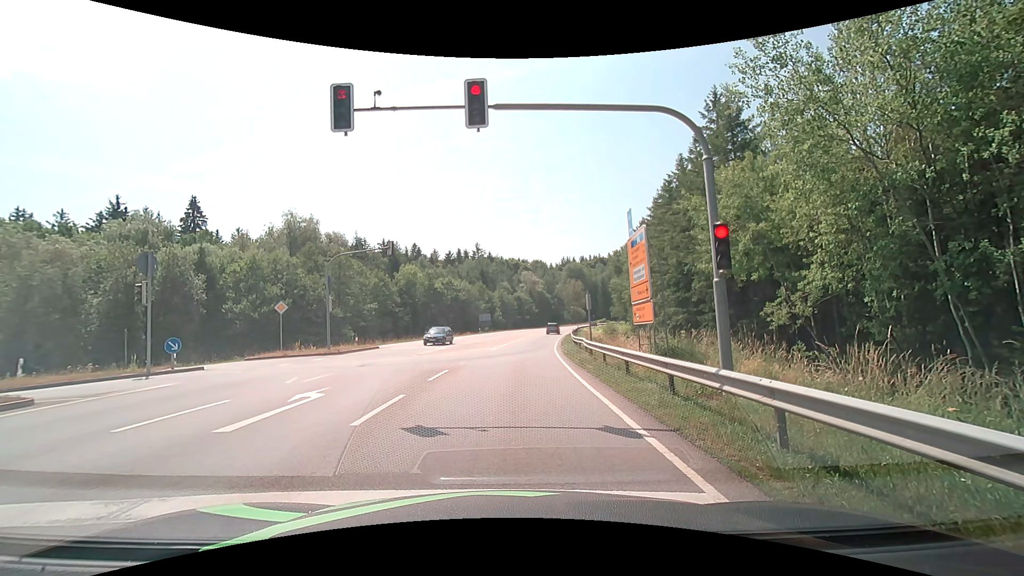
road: secondary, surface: asphalt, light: Day
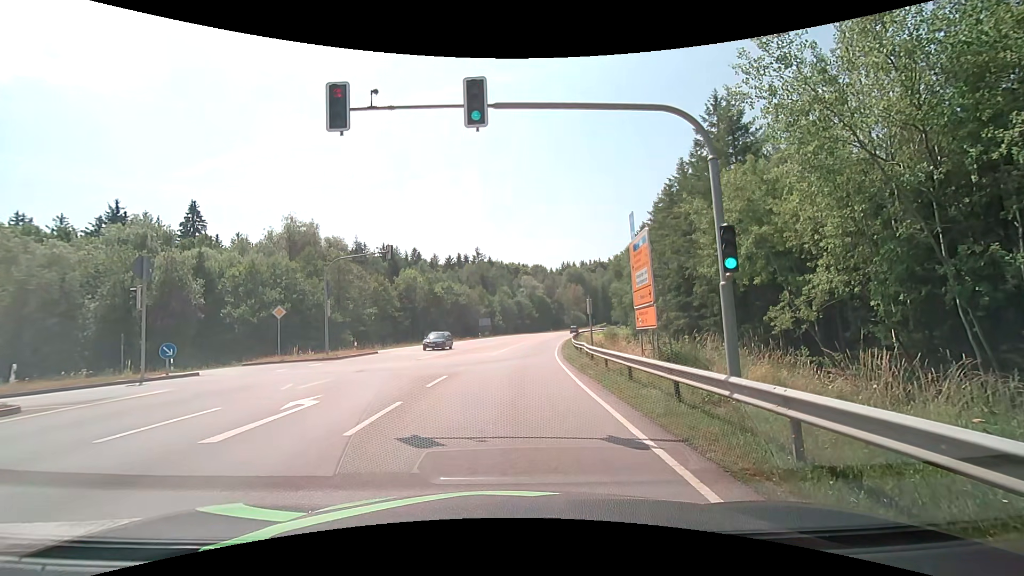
(0.0, +0.4) m; 0°
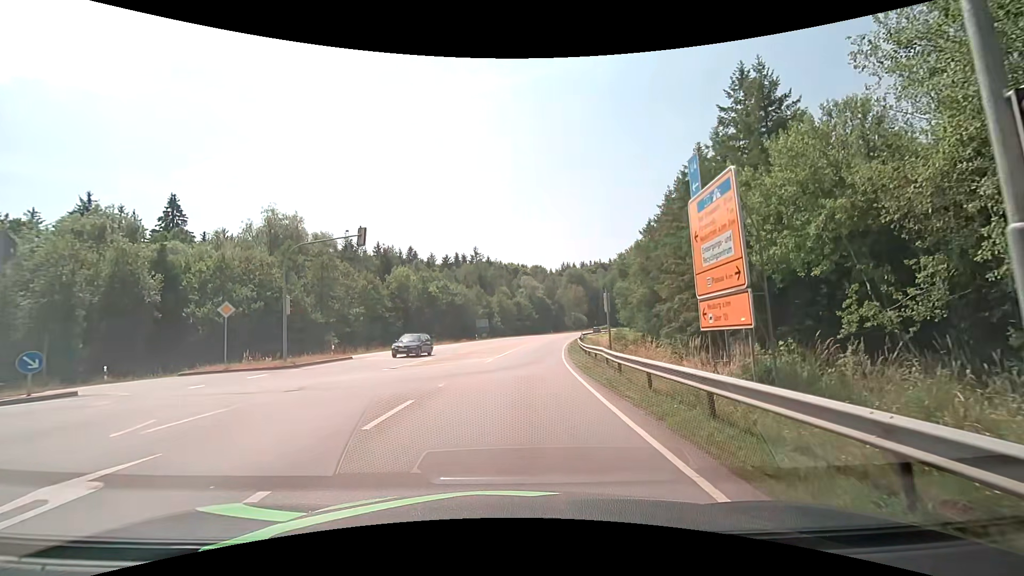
(-0.1, +5.9) m; 0°
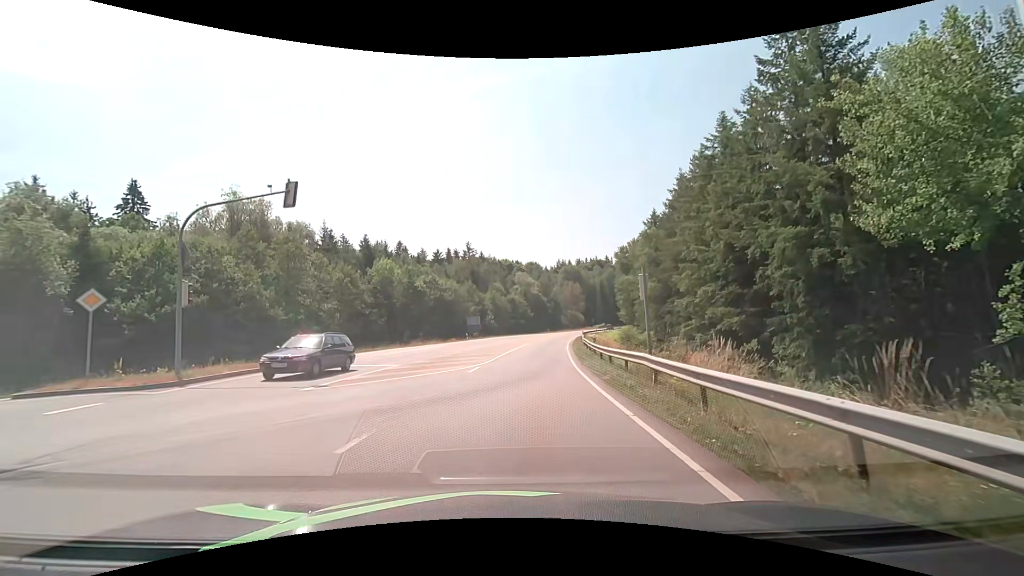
(-0.1, +7.6) m; 0°
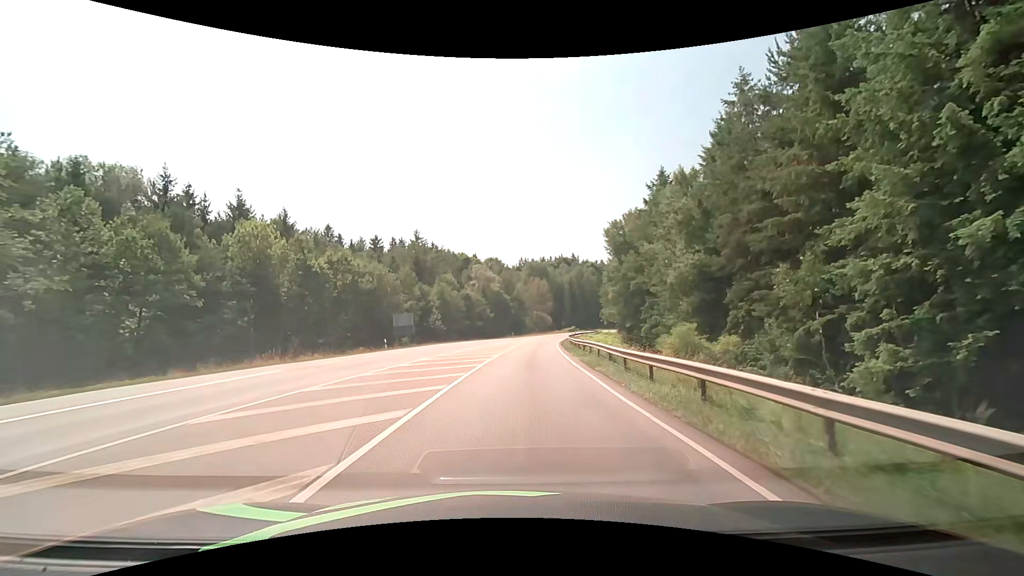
(+0.8, +27.9) m; +4°
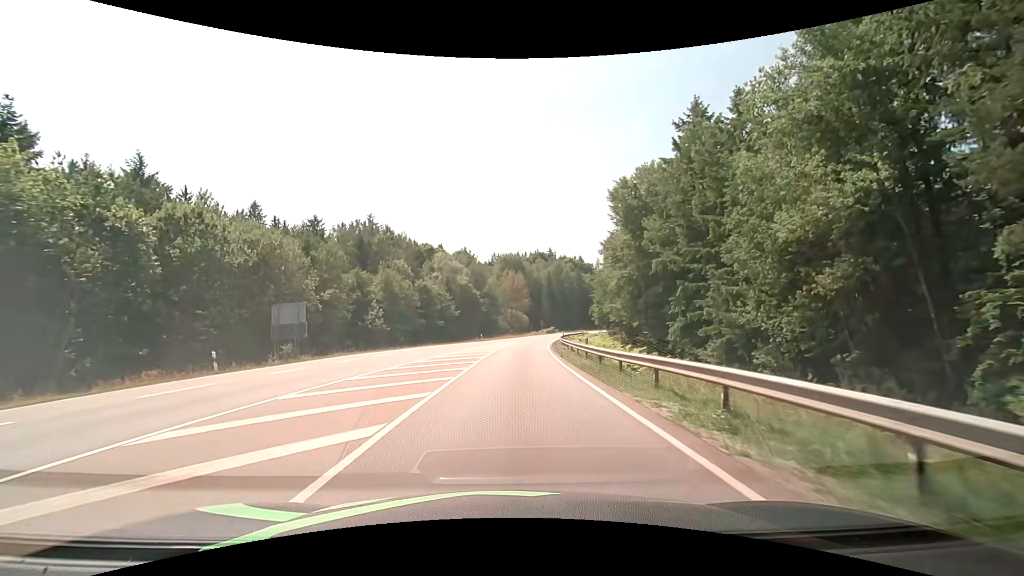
(+0.7, +21.8) m; +3°
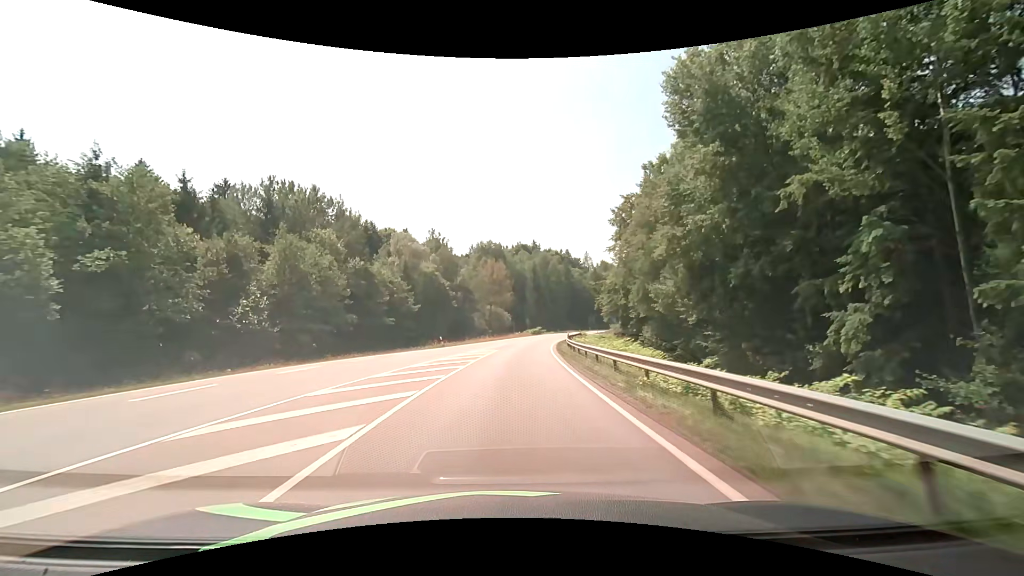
(+0.5, +25.1) m; +2°
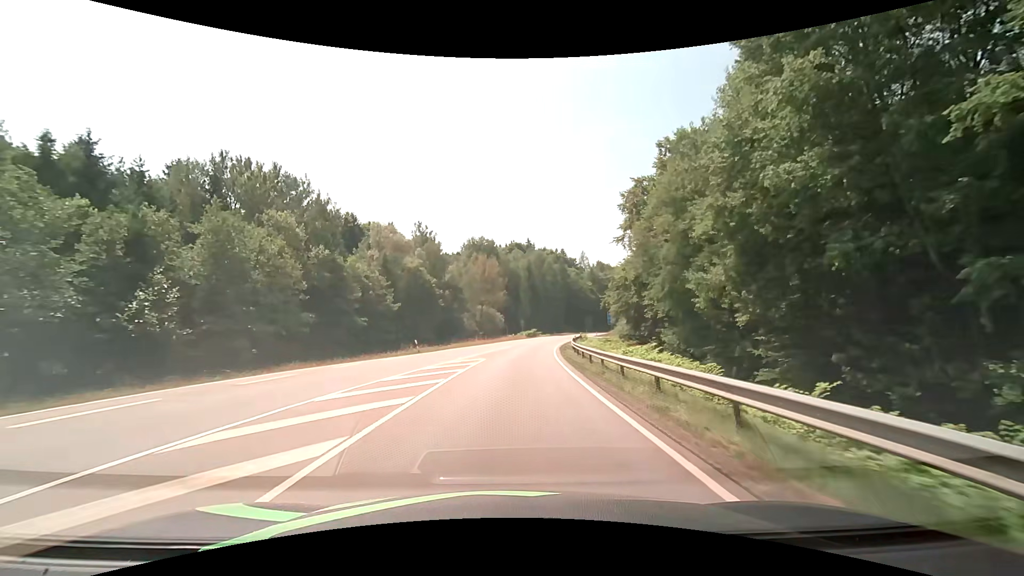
(+0.1, +9.1) m; +1°
(0, +10) (0, +20) (+1, +30) (+2, +40) (+2, +50) (+4, +60) (+5, +70) (+7, +80) (+9, +89) (+11, +99) m
